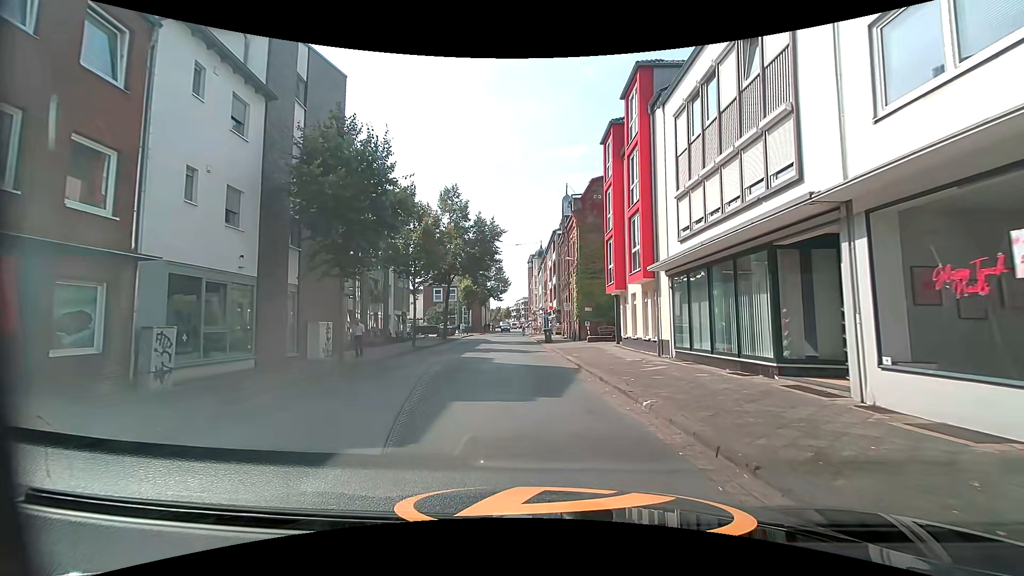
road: residential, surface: asphalt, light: Day
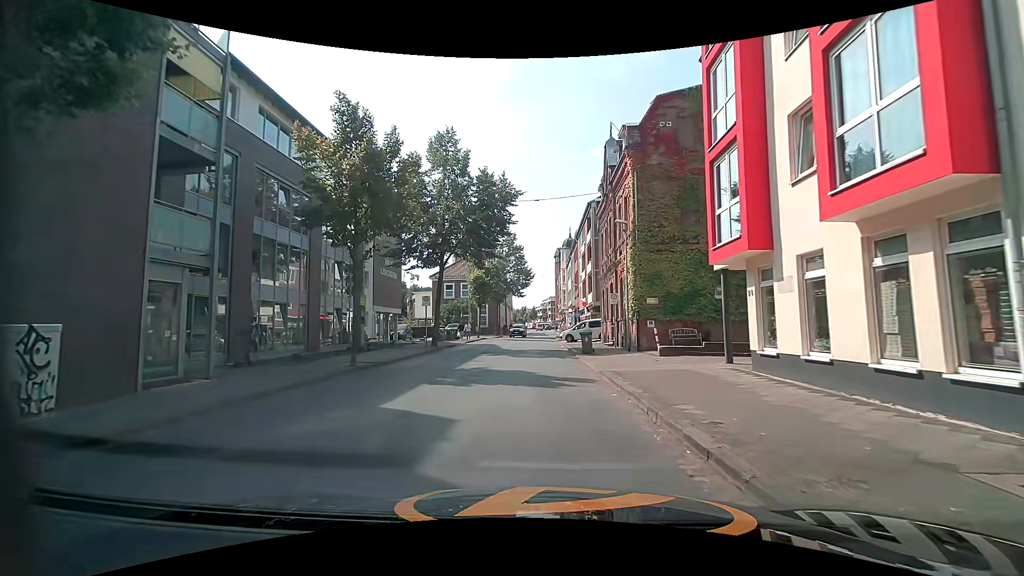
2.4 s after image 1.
(0.0, +13.6) m; -2°
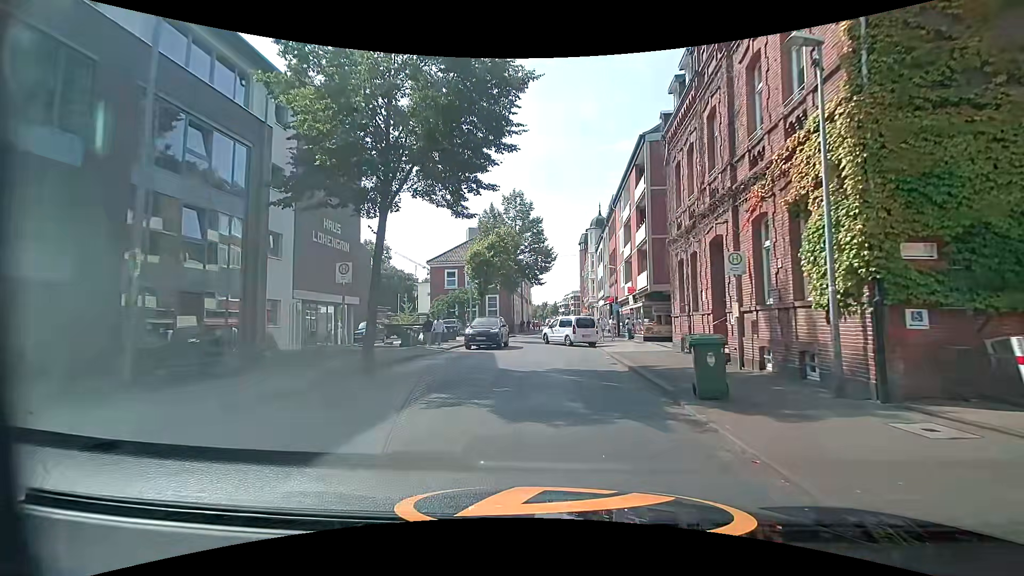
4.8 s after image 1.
(-0.1, +14.8) m; -3°
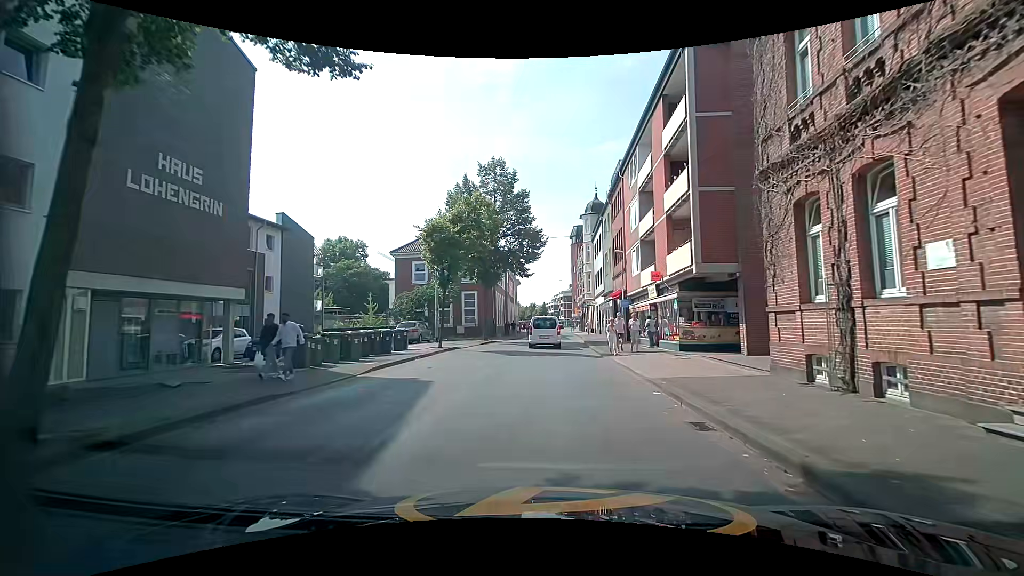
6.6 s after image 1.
(+0.4, +10.3) m; +3°
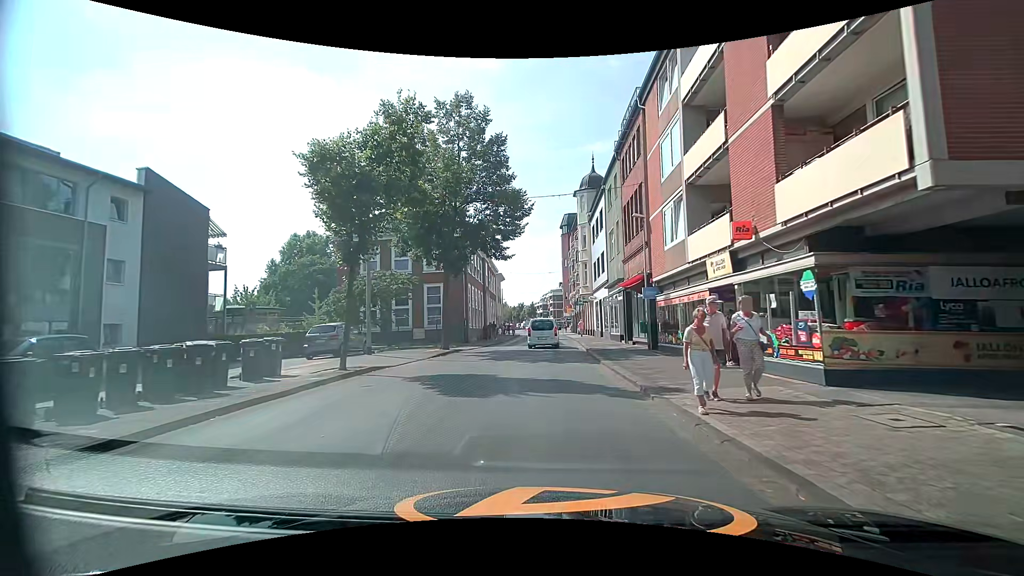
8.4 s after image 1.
(+0.2, +11.5) m; 0°
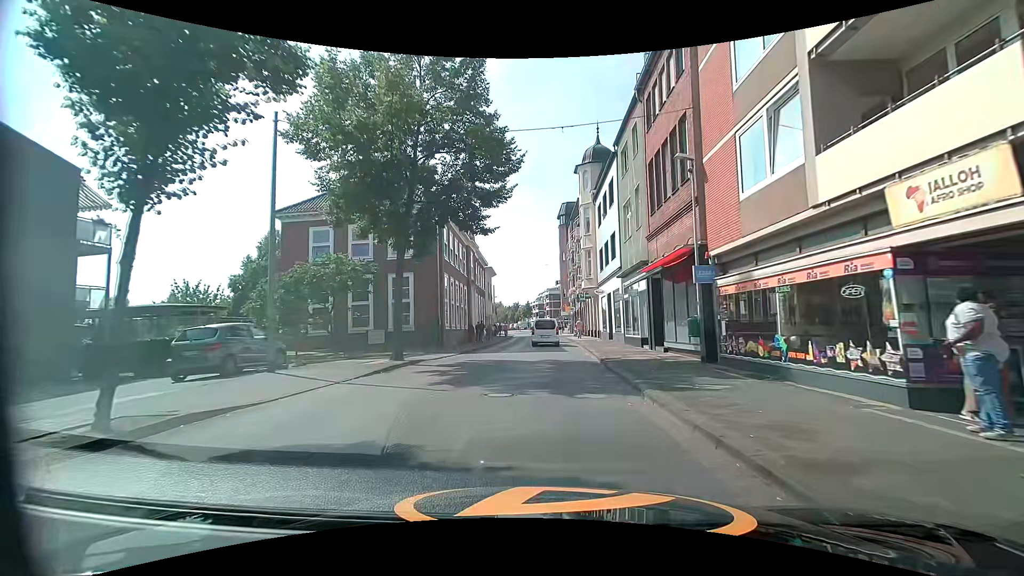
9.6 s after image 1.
(0.0, +8.1) m; 0°
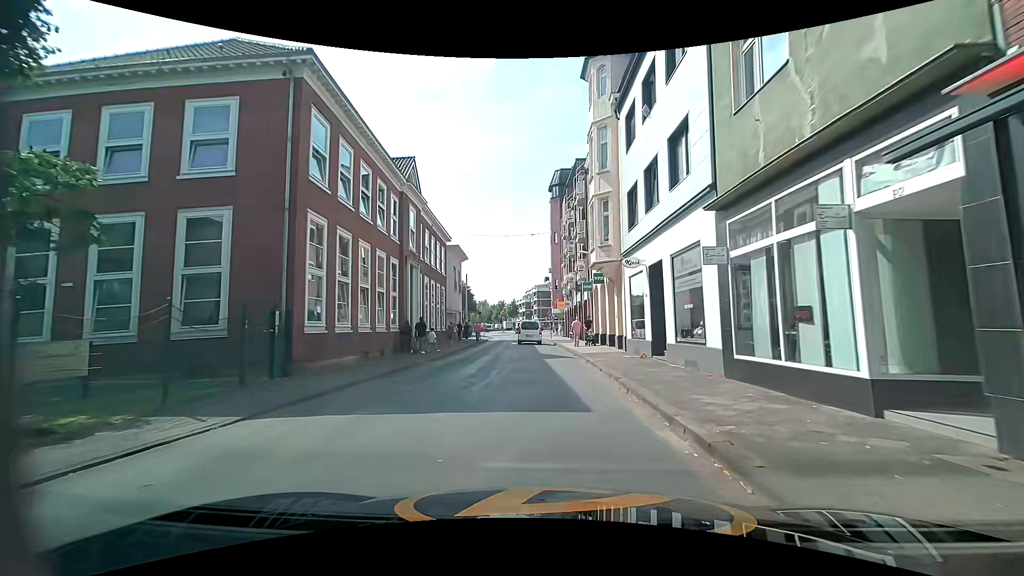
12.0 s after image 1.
(+0.4, +17.4) m; +3°
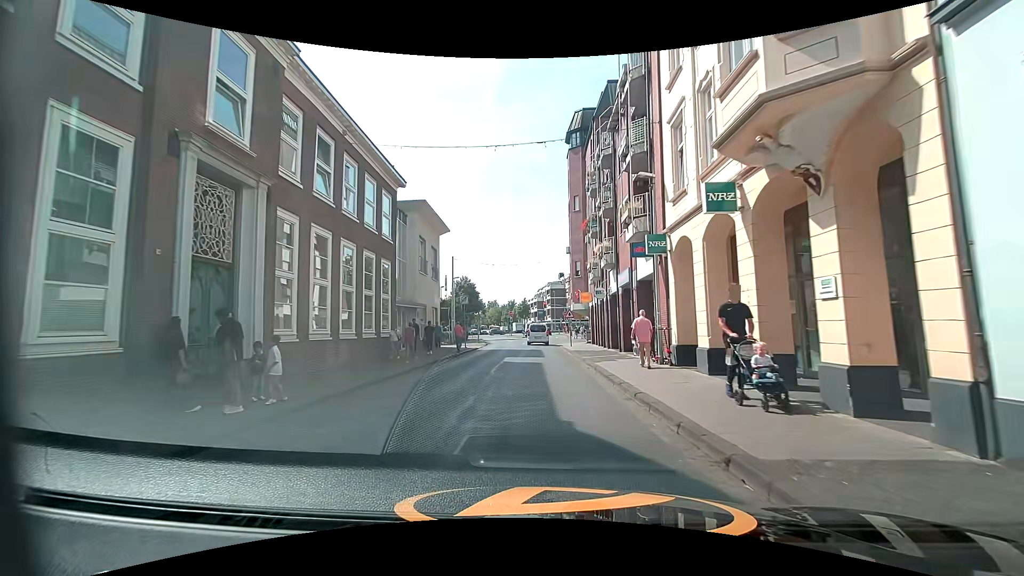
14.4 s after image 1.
(-0.7, +17.5) m; -3°
